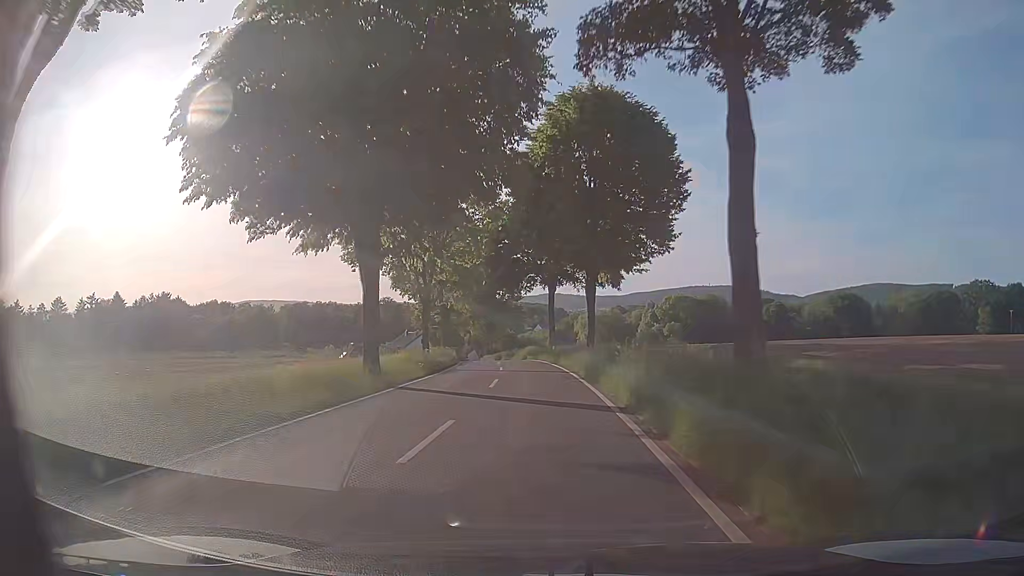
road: tertiary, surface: asphalt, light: Day
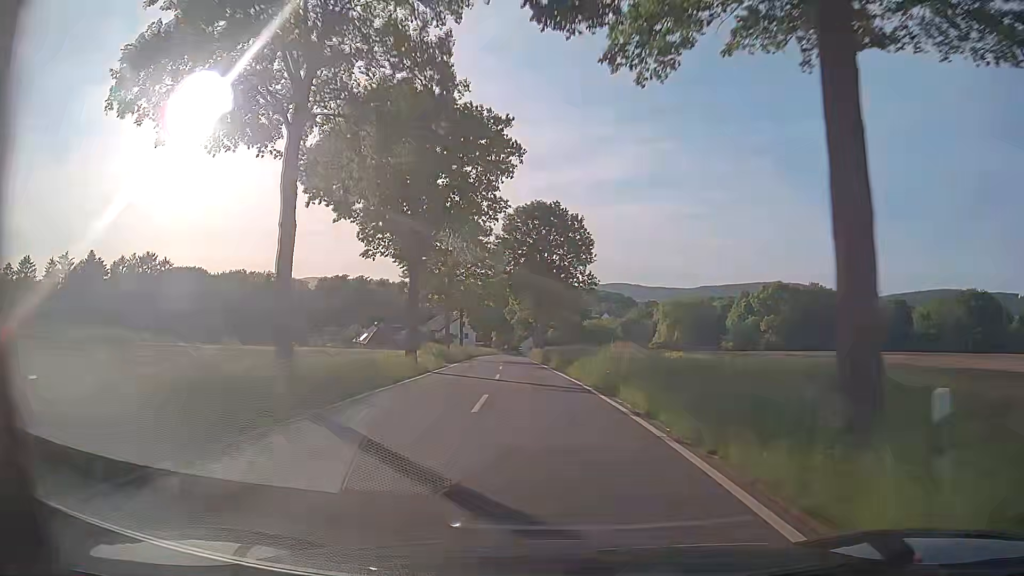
(-1.6, +43.2) m; -5°
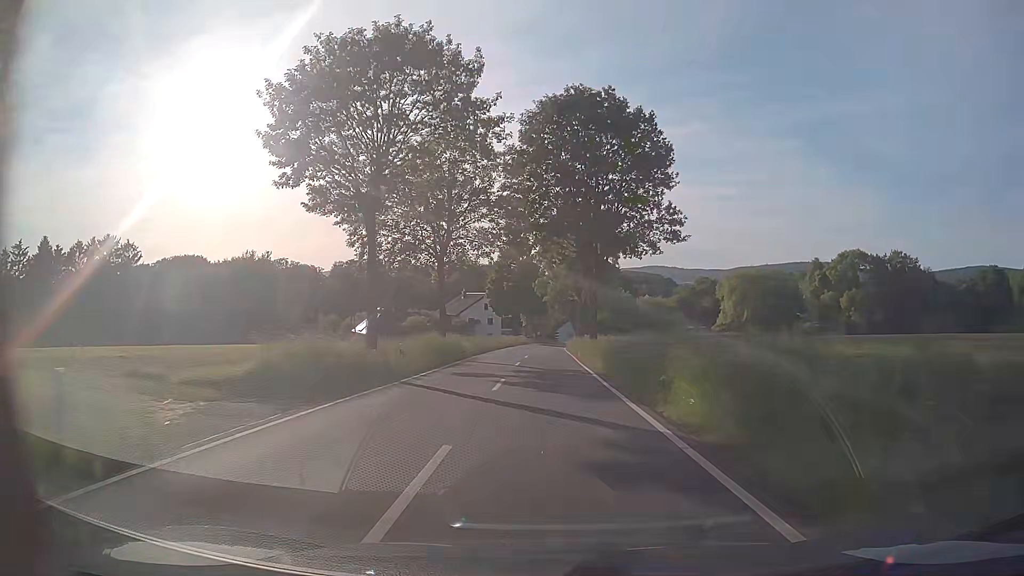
(-1.0, +32.1) m; -3°
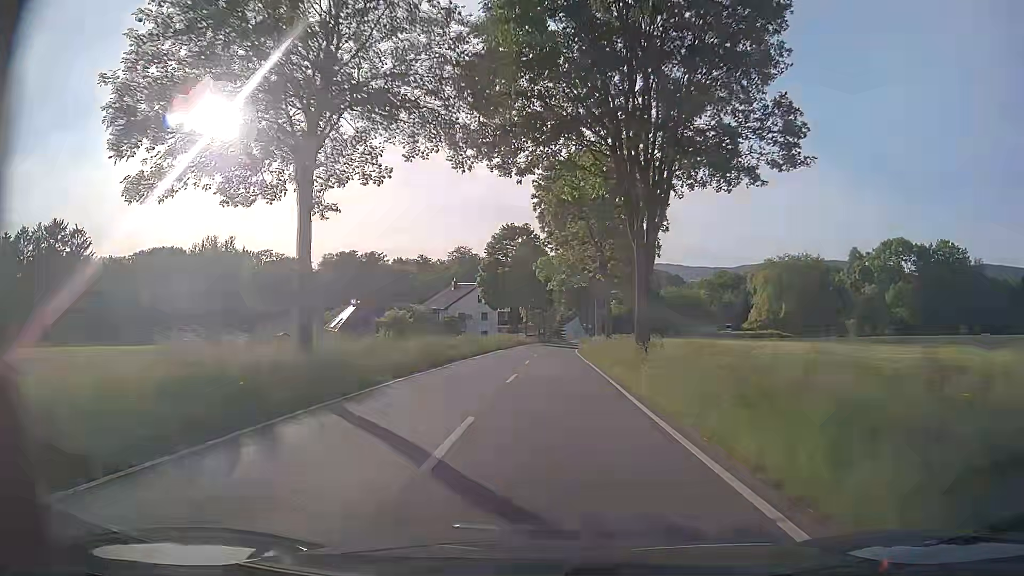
(-0.1, +21.4) m; 0°
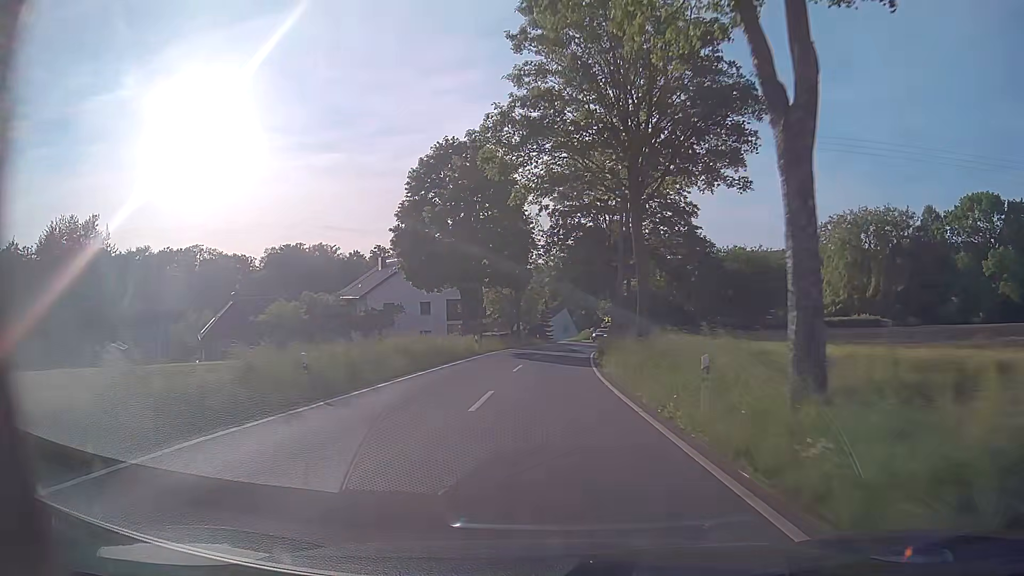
(+0.5, +42.5) m; +2°
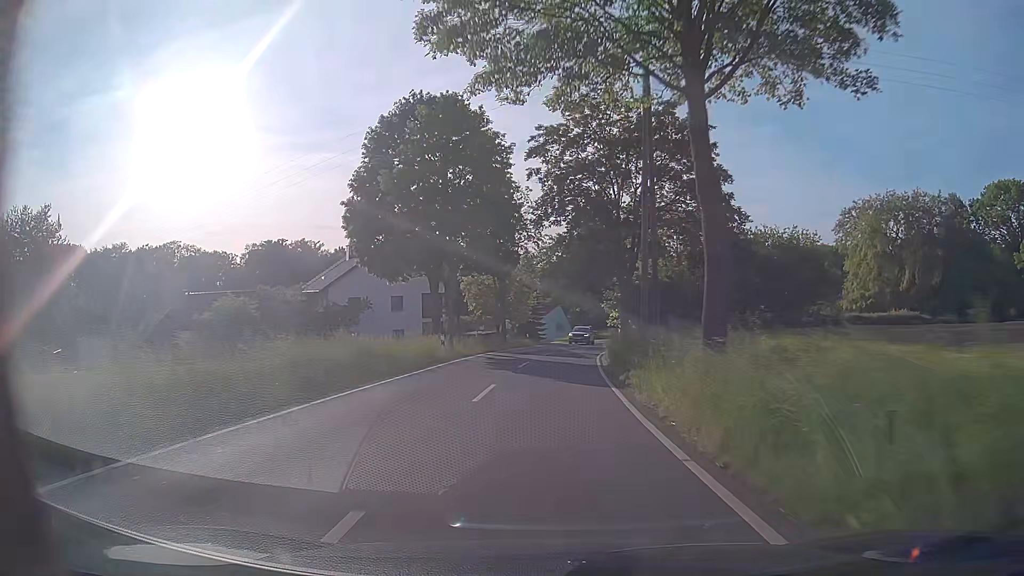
(0.0, +10.6) m; +1°
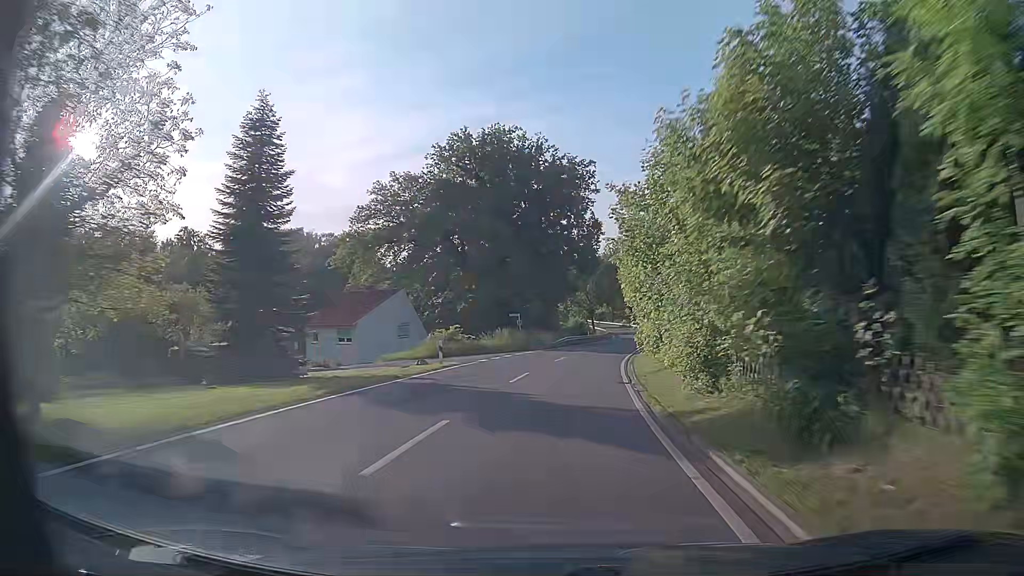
(+3.9, +53.7) m; +10°
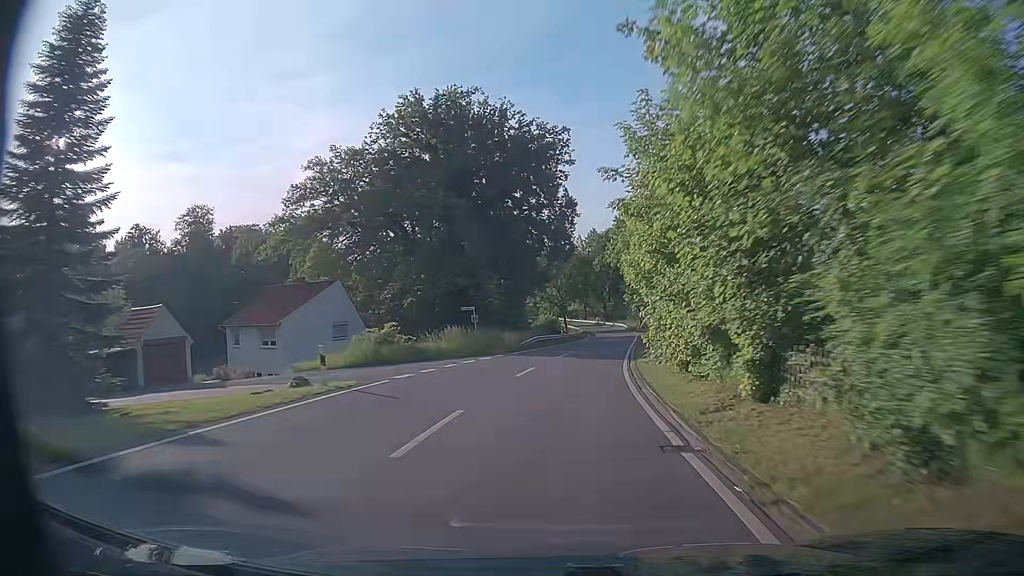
(+0.3, +11.1) m; +3°
(0, +10) (+1, +20) (+2, +30) (+3, +40) (+4, +50) (+6, +60) (+7, +70) (+8, +79) (+9, +89) (+10, +99) m
